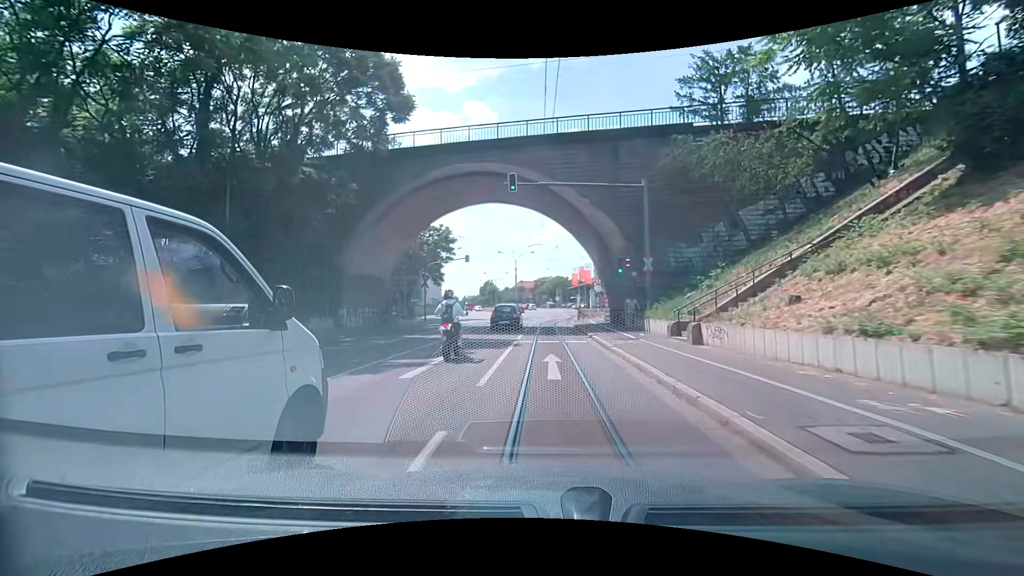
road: primary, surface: asphalt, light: Day
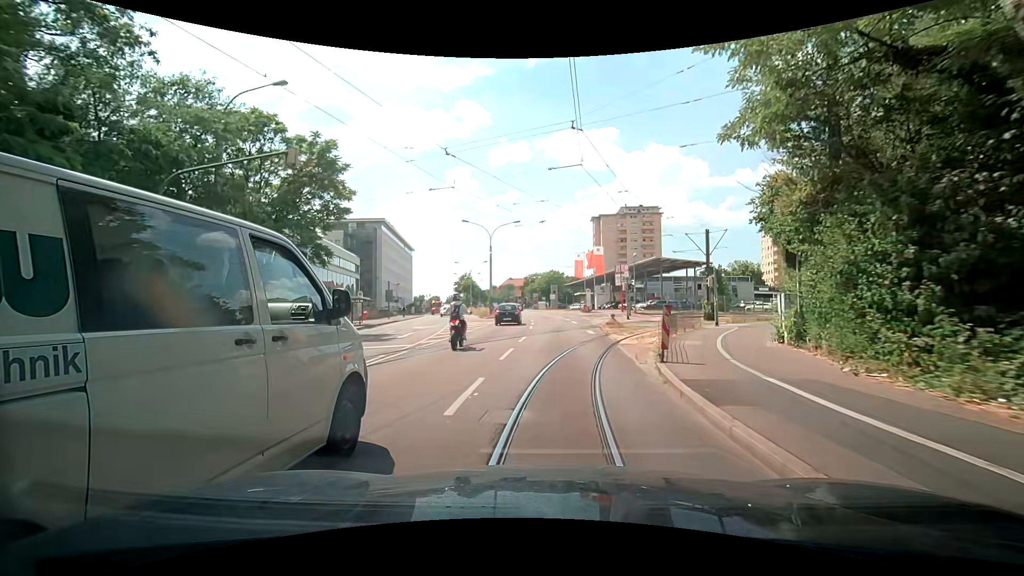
(0.0, +32.2) m; 0°
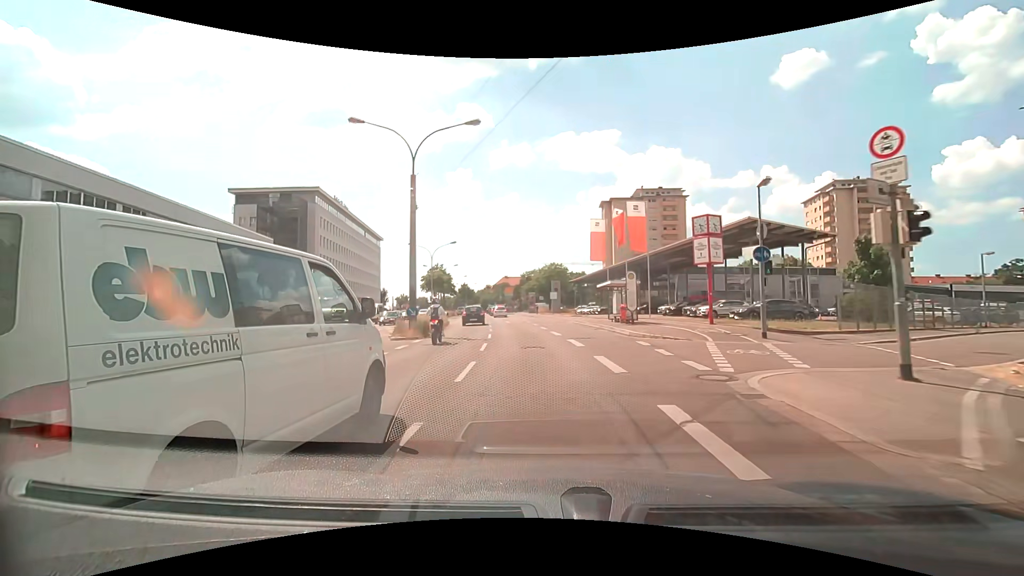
(+1.1, +31.1) m; 0°
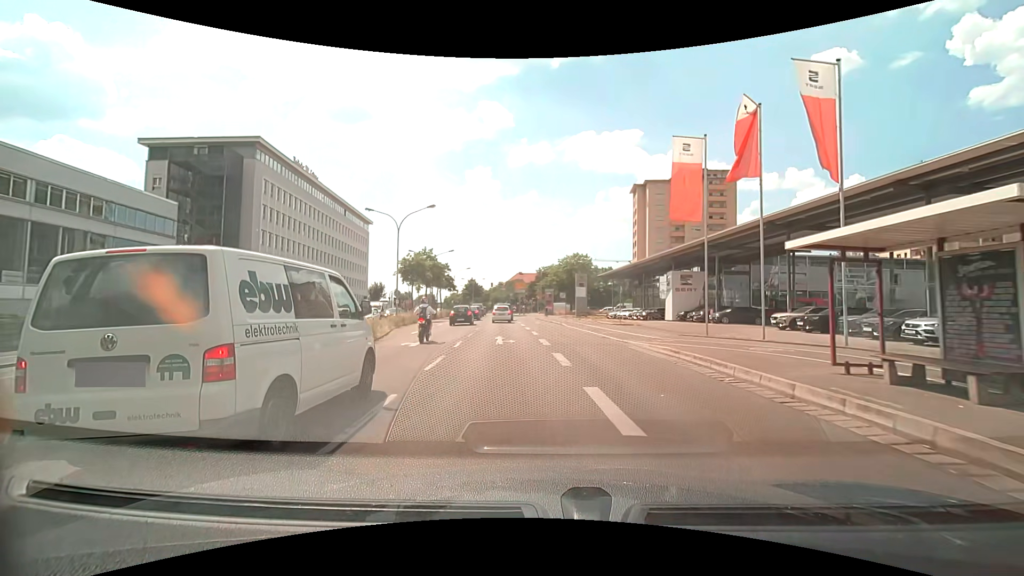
(-0.3, +22.1) m; -1°
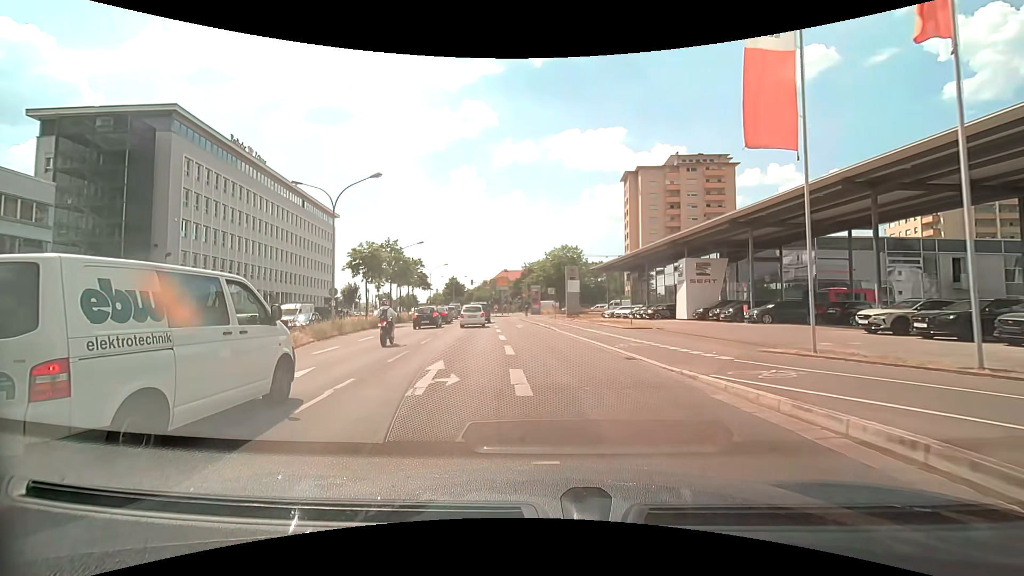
(+0.2, +10.0) m; +1°
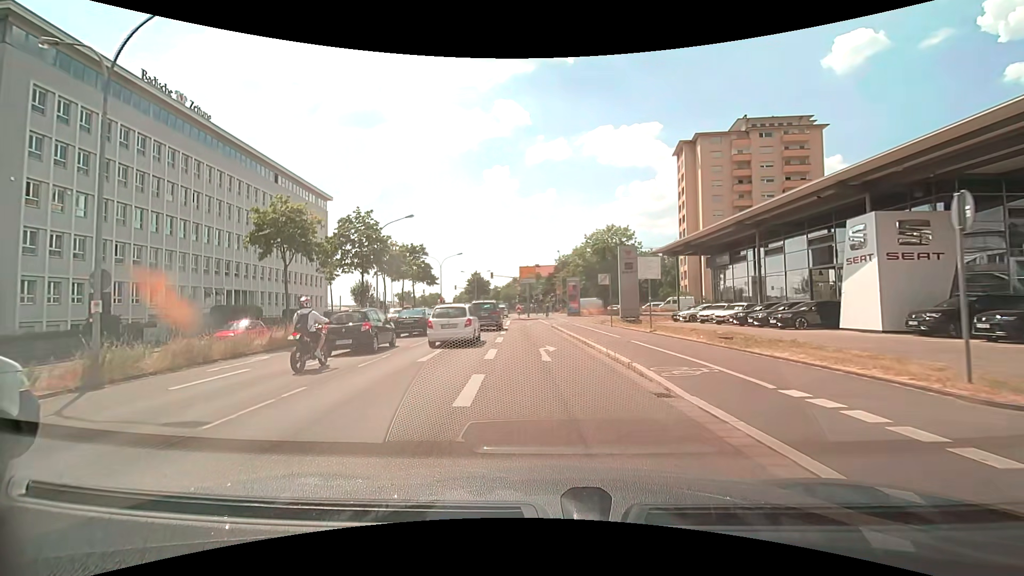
(-0.5, +19.1) m; -3°
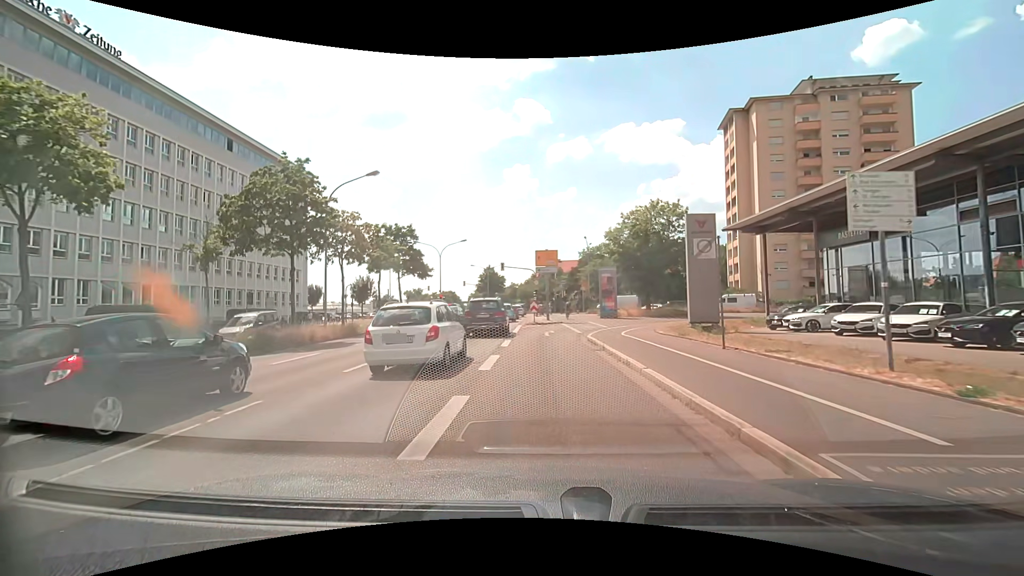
(-0.4, +14.5) m; -3°
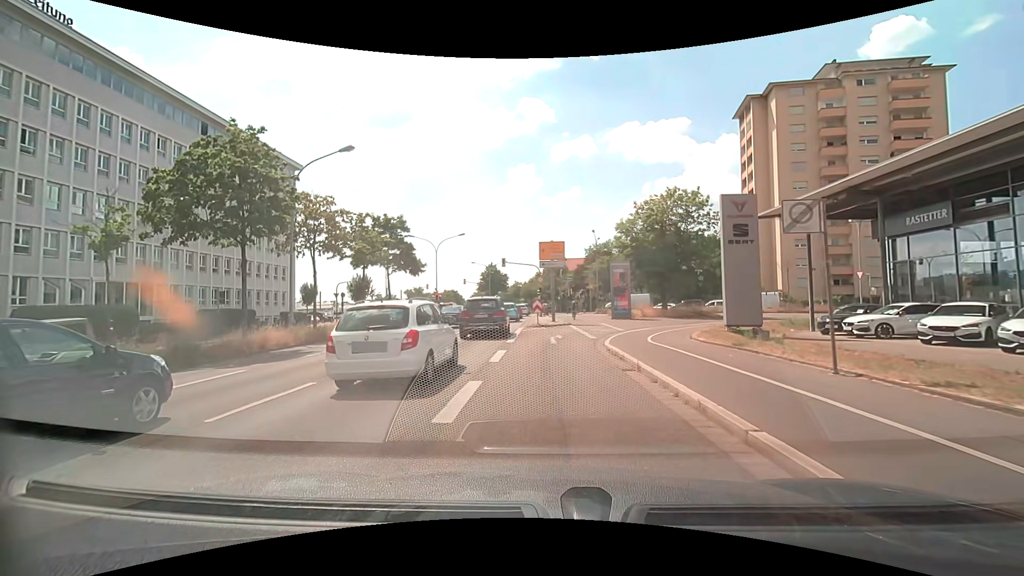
(0.0, +4.7) m; 0°
